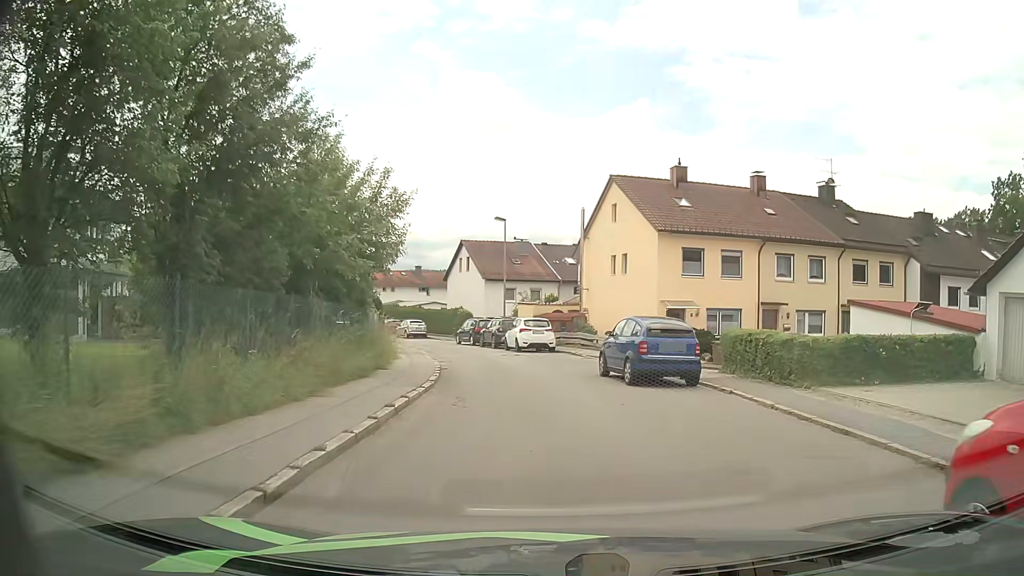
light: Day
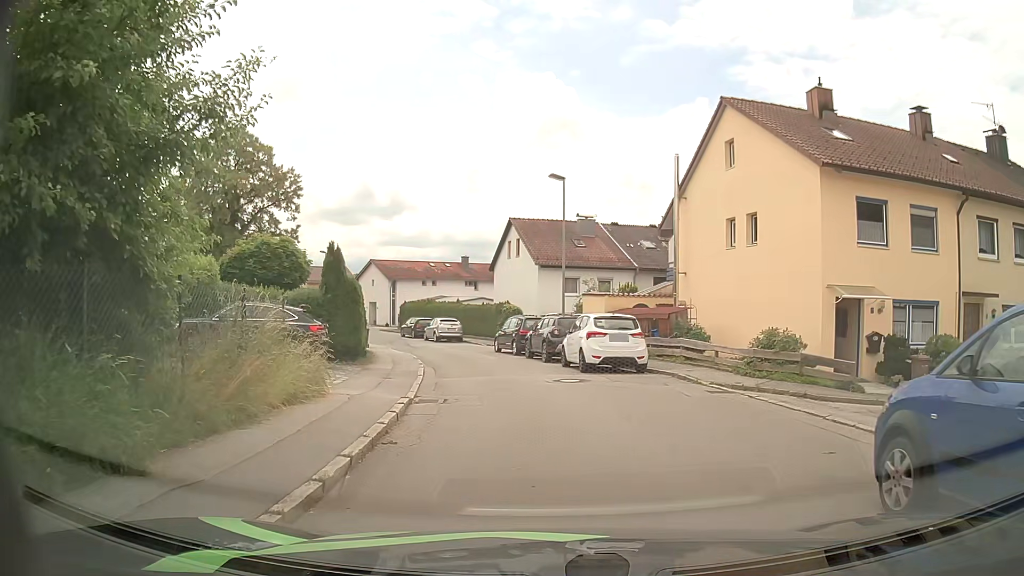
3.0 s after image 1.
(-0.5, +12.8) m; -5°
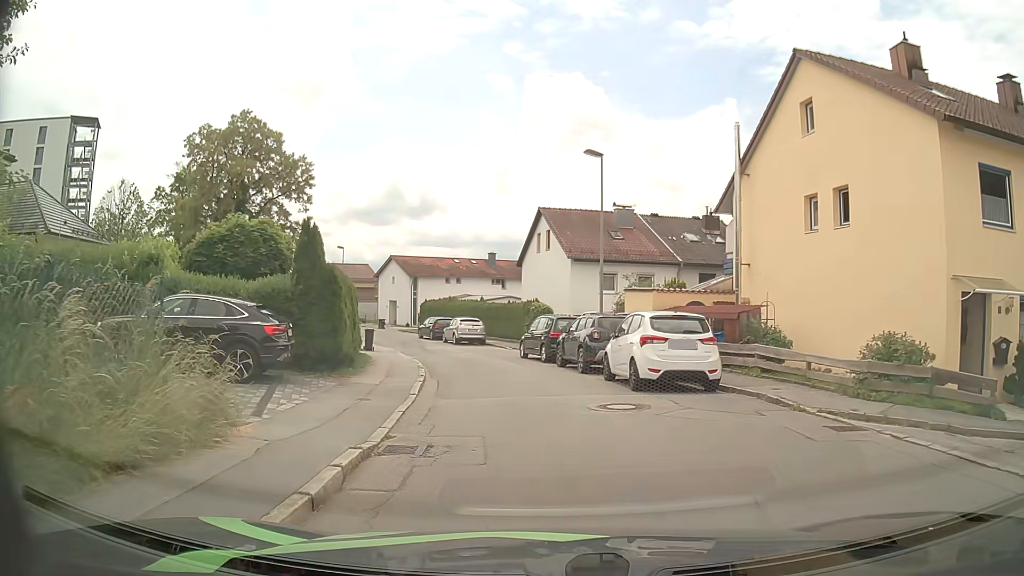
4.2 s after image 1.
(-0.2, +4.7) m; -3°
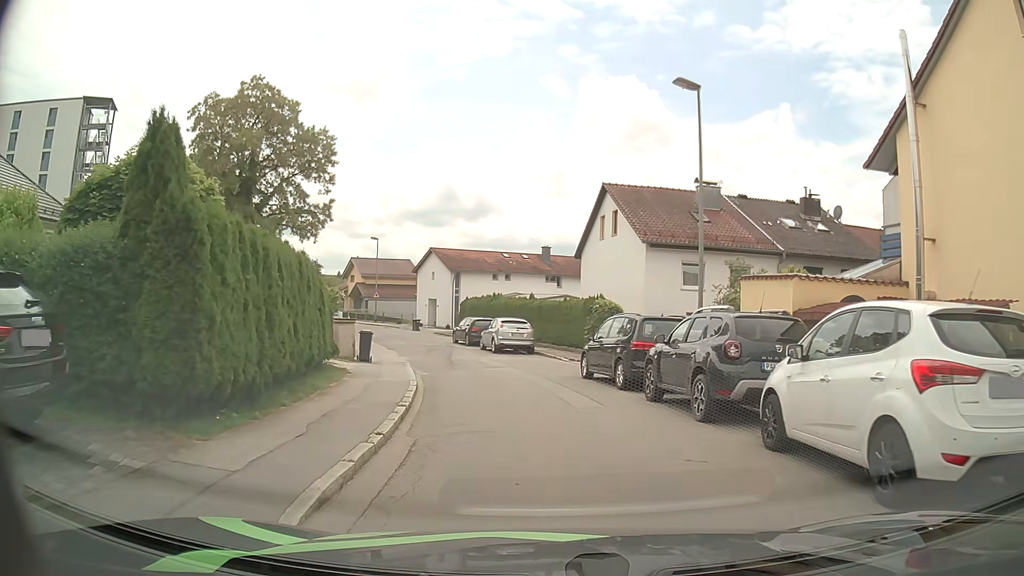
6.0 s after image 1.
(-0.4, +8.7) m; -5°
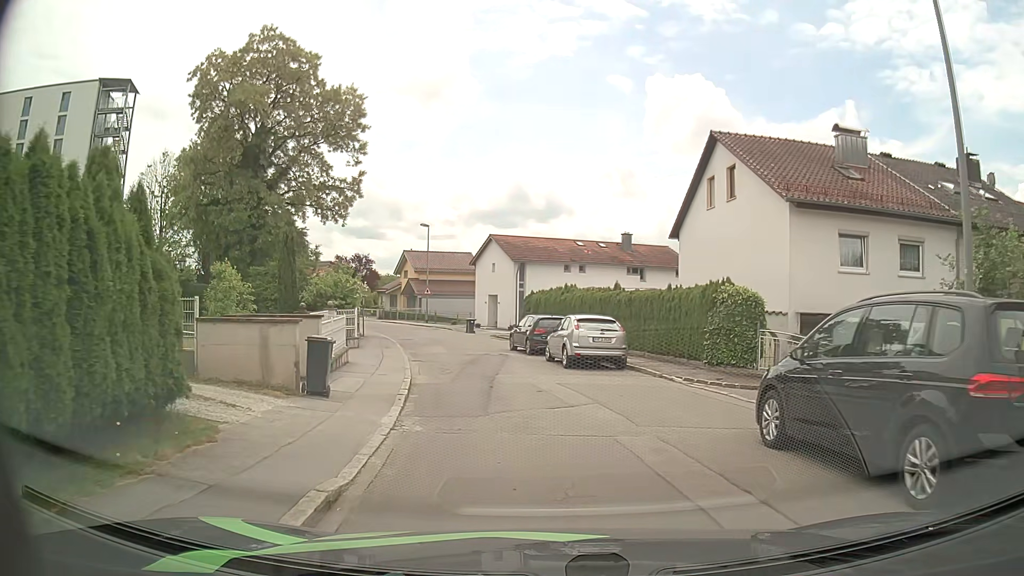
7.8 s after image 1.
(-0.6, +9.8) m; -6°
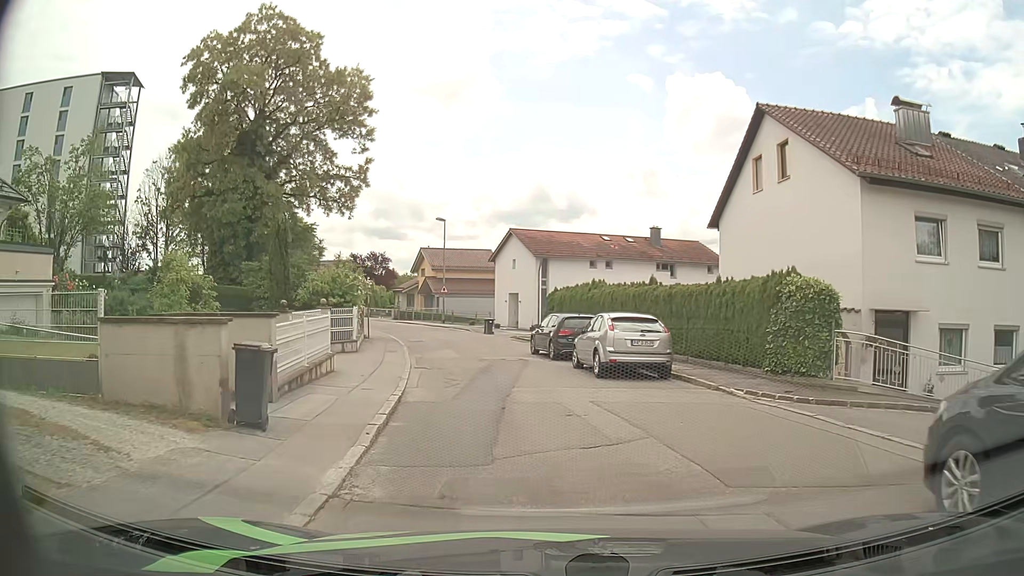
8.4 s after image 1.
(-0.1, +3.4) m; -2°
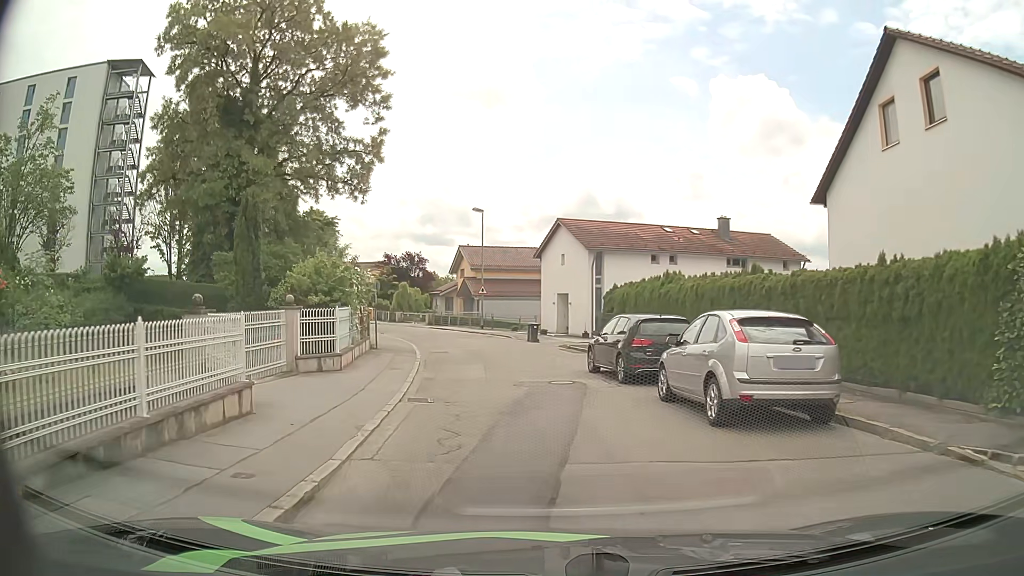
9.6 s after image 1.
(-0.3, +6.9) m; -5°
